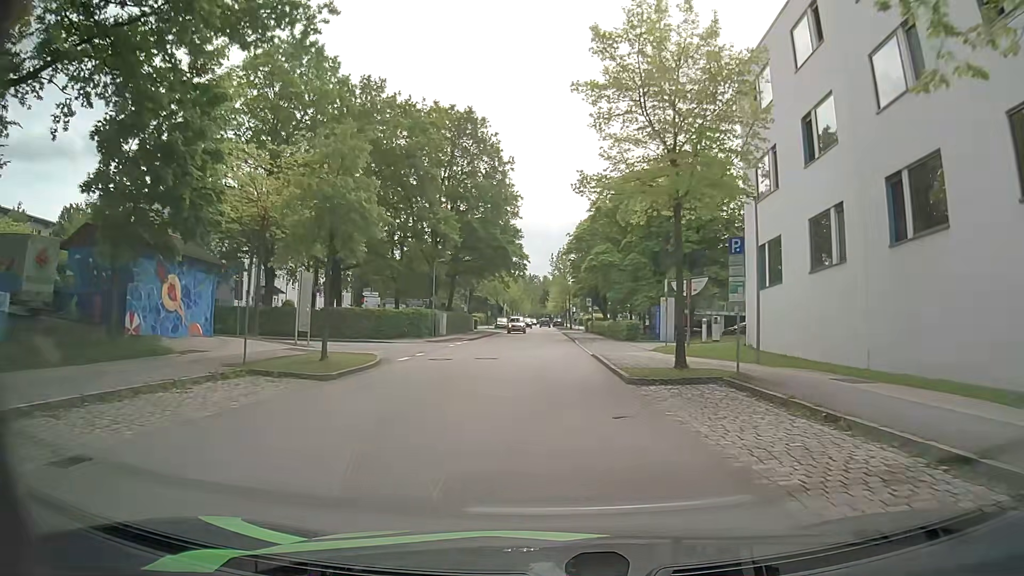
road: residential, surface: asphalt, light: Day
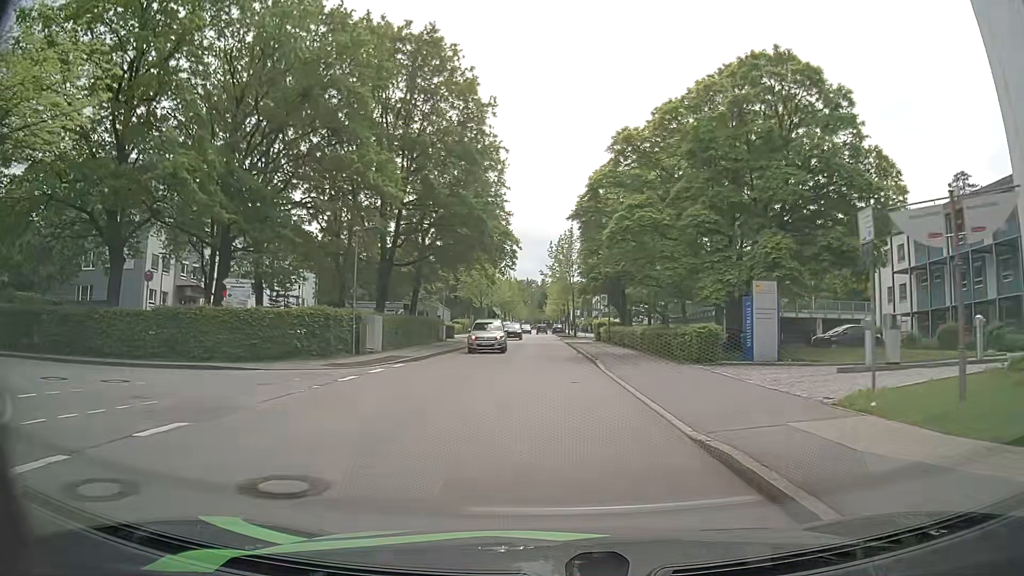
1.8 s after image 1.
(0.0, +18.4) m; 0°
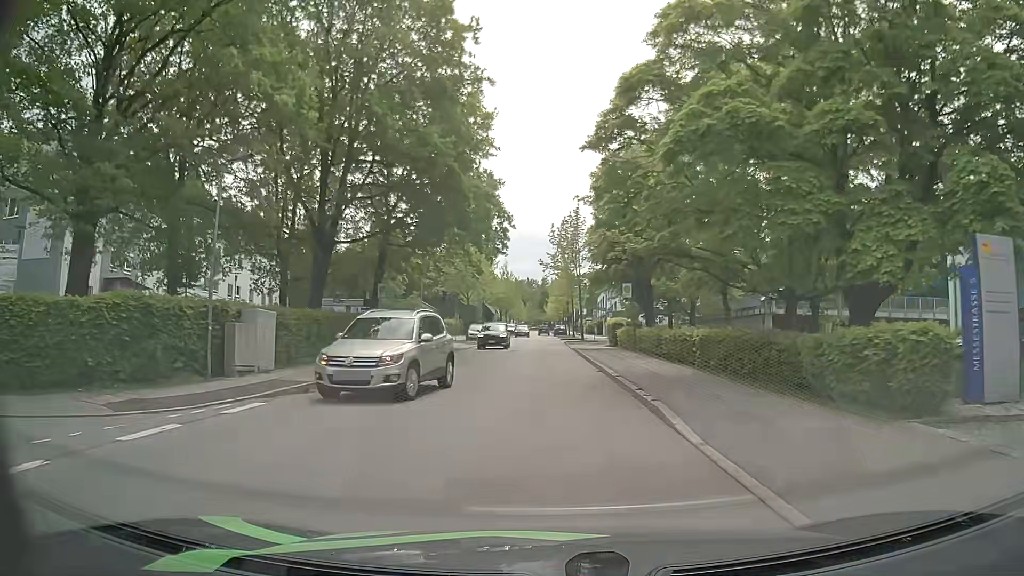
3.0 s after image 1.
(+0.1, +12.3) m; +1°
(0, +10) (0, +20) (0, +30) (0, +40) (-1, +50) (-1, +60) (-1, +70) (-1, +80) (-1, +90) (-1, +100) m
